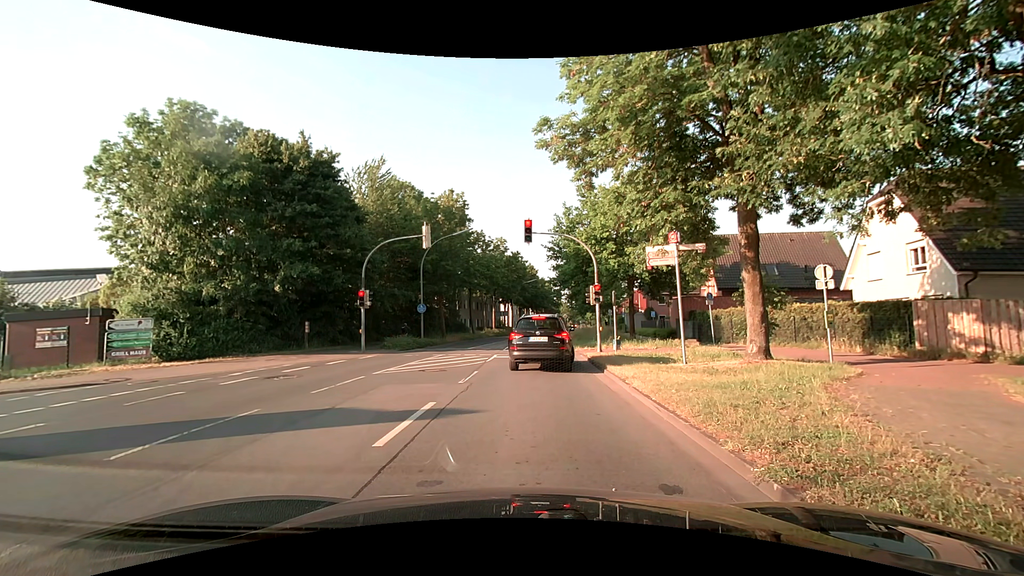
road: secondary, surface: asphalt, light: Day
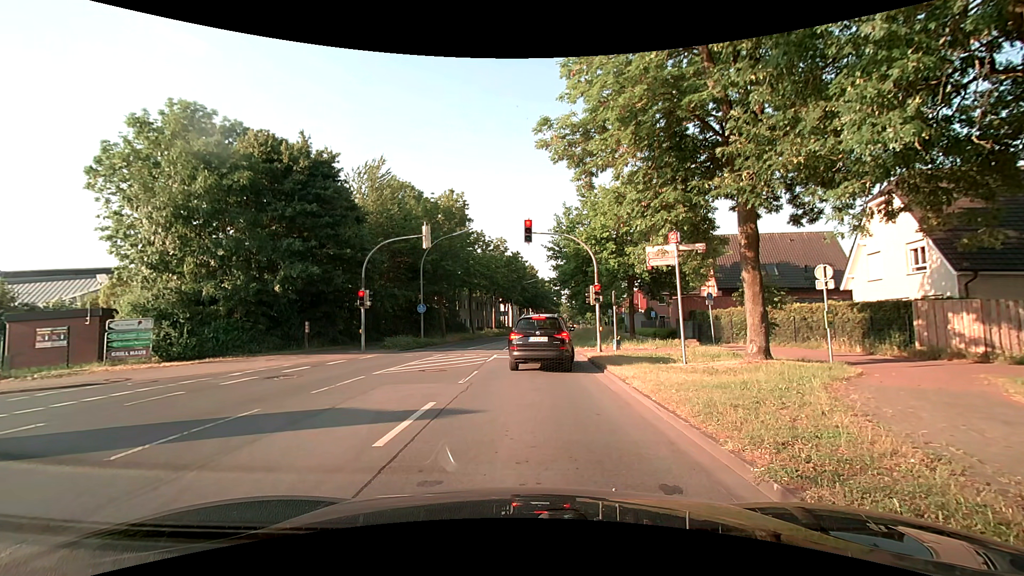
(0.0, 0.0) m; 0°
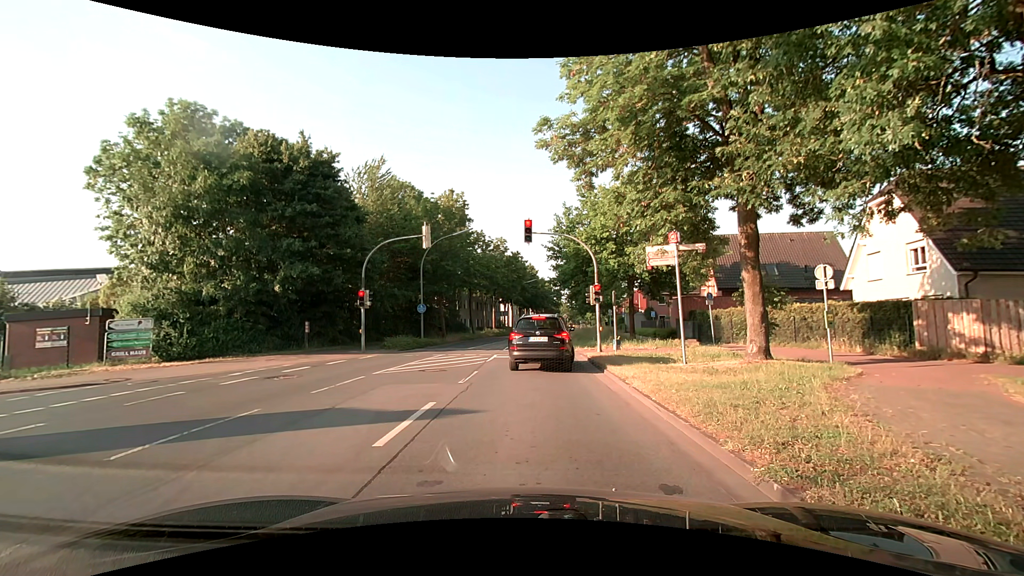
(0.0, 0.0) m; 0°
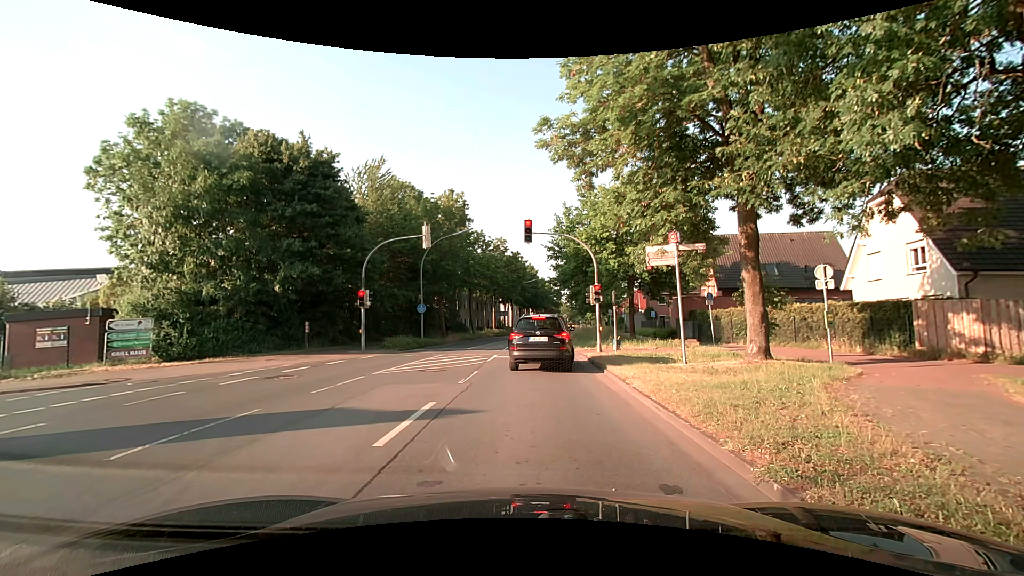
(0.0, 0.0) m; 0°
